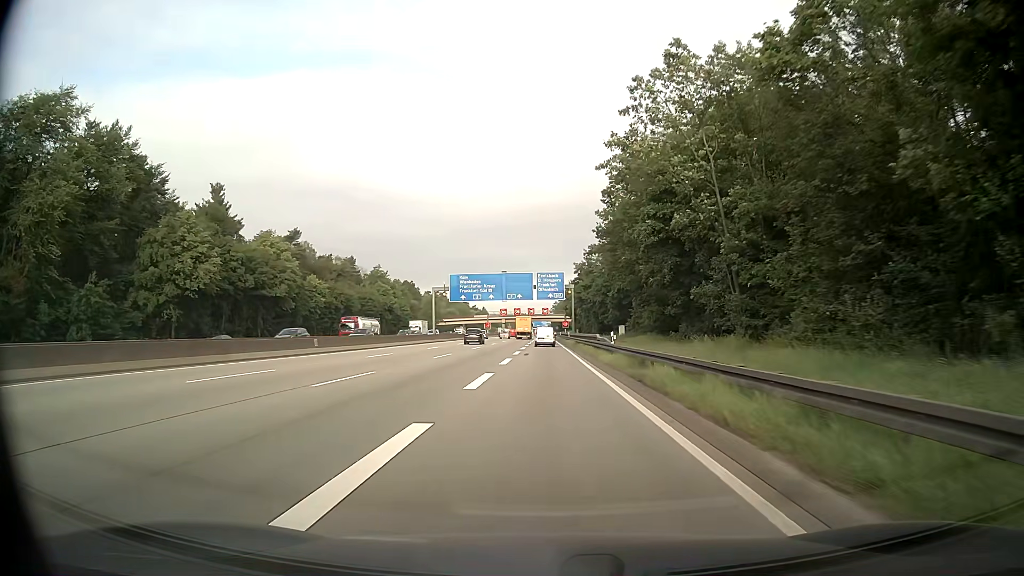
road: motorway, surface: asphalt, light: Day
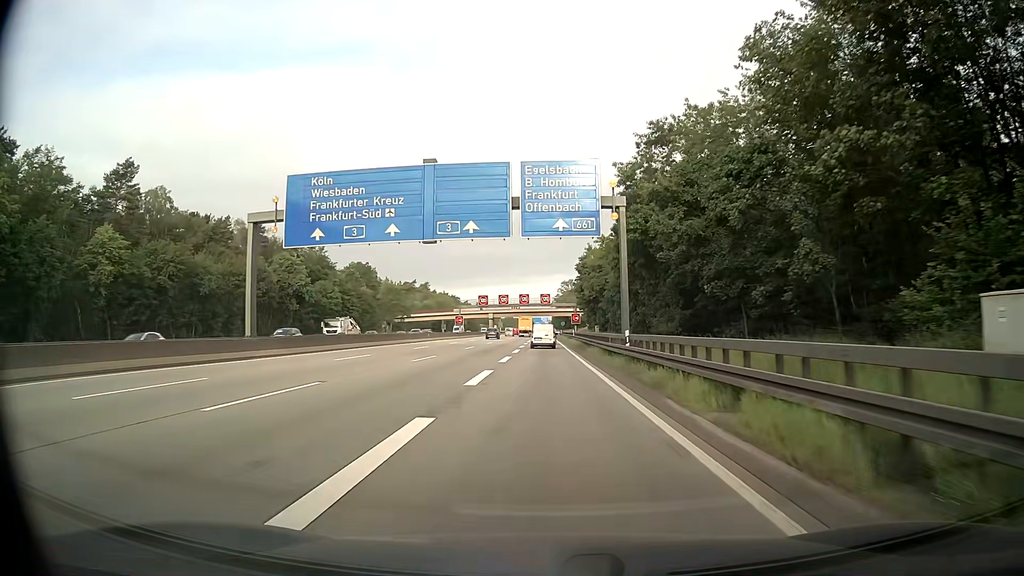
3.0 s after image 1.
(-0.1, +59.3) m; 0°
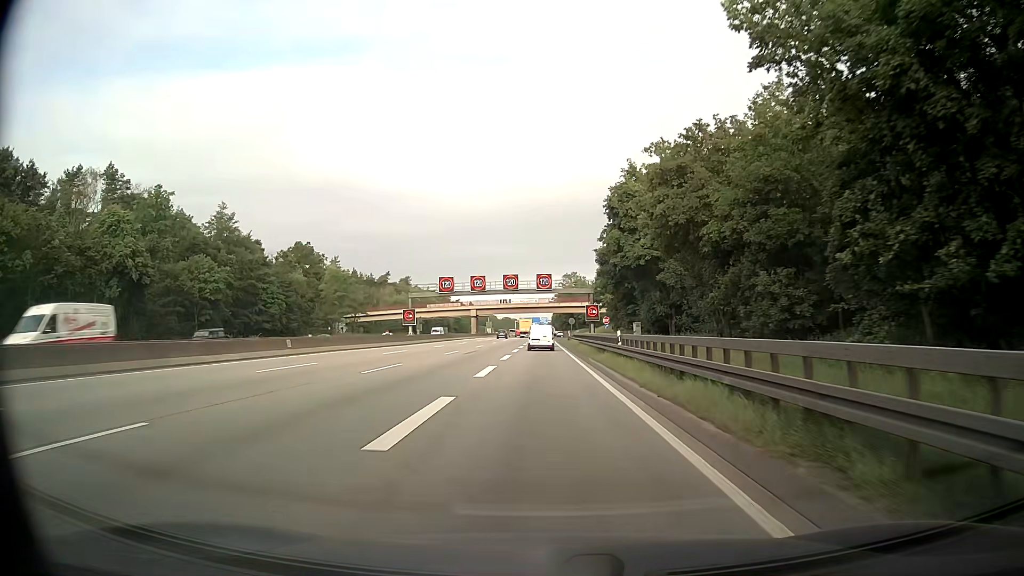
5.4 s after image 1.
(+0.2, +44.3) m; +1°
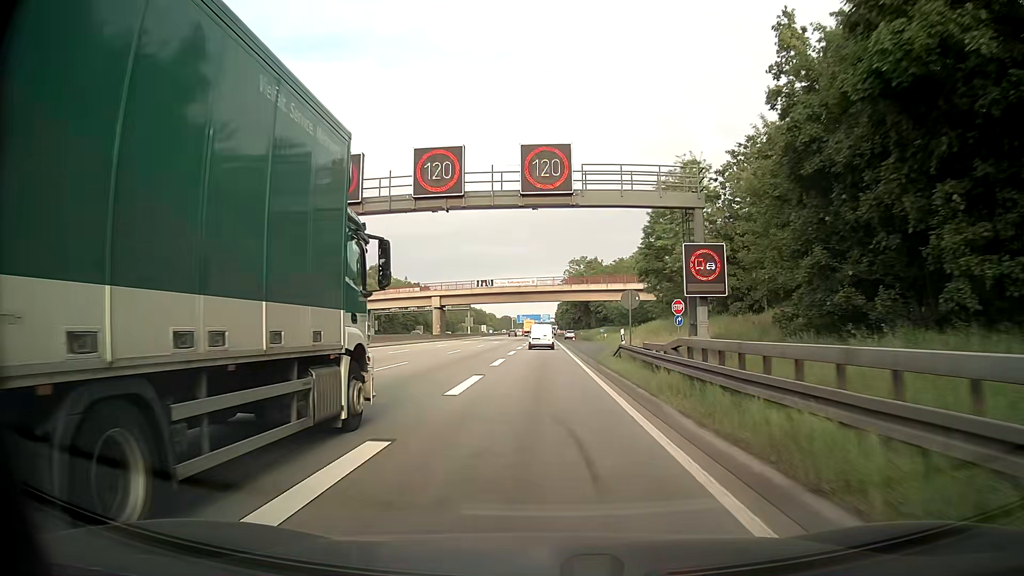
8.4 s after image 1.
(-0.4, +53.3) m; 0°
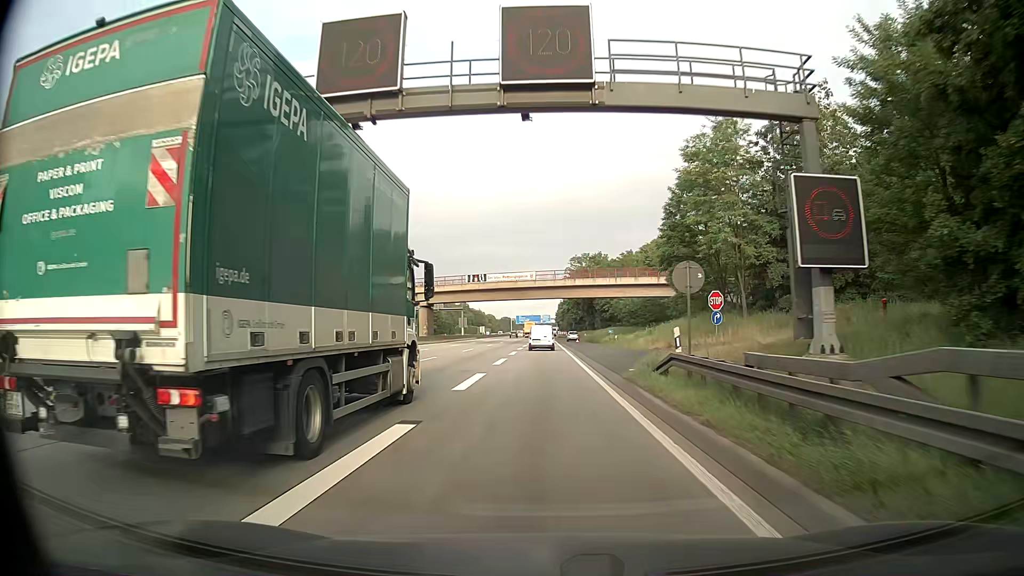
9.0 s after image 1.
(0.0, +10.7) m; 0°
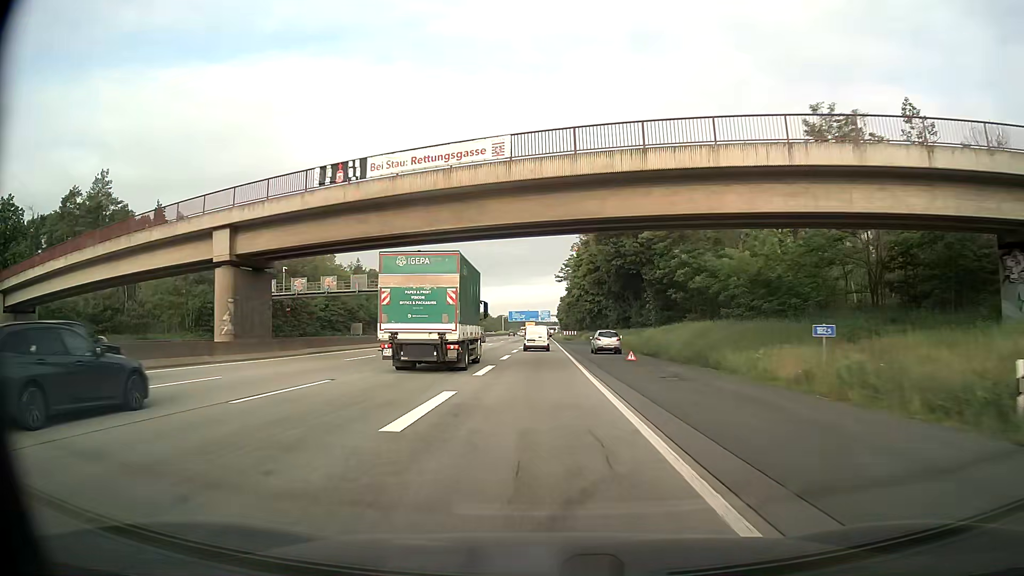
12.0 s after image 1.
(+0.2, +54.4) m; 0°
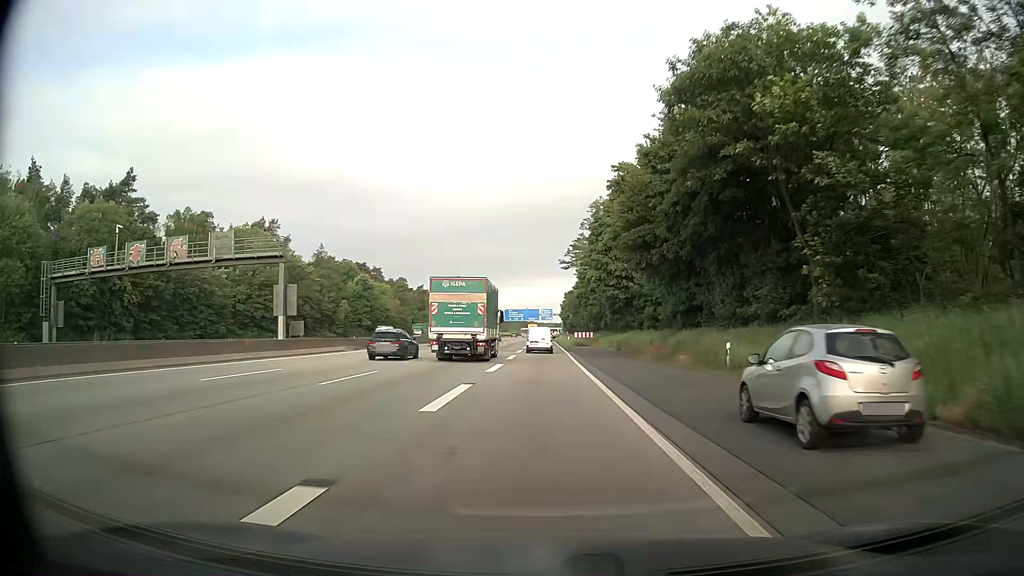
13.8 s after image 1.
(-0.1, +33.4) m; 0°
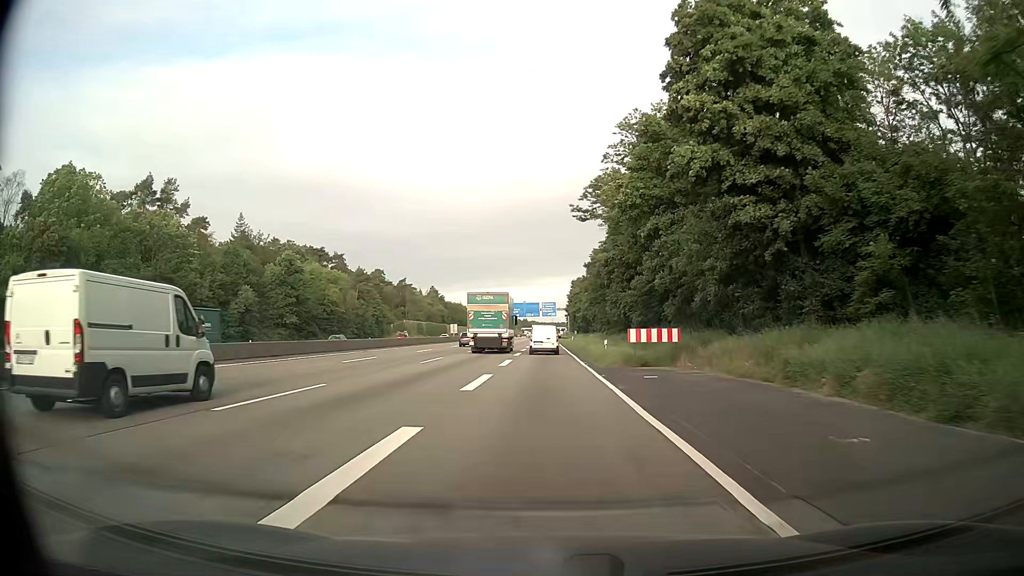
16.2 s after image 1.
(-0.5, +44.6) m; -1°
(0, +10) (0, +20) (0, +30) (0, +40) (0, +50) (0, +60) (0, +70) (0, +80) (0, +90) (0, +100) m
